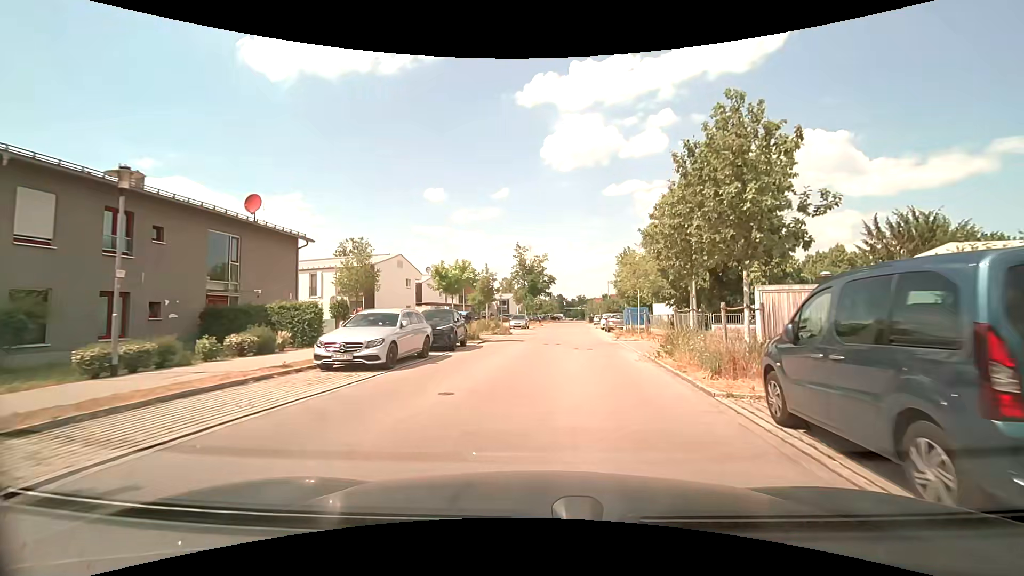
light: Day
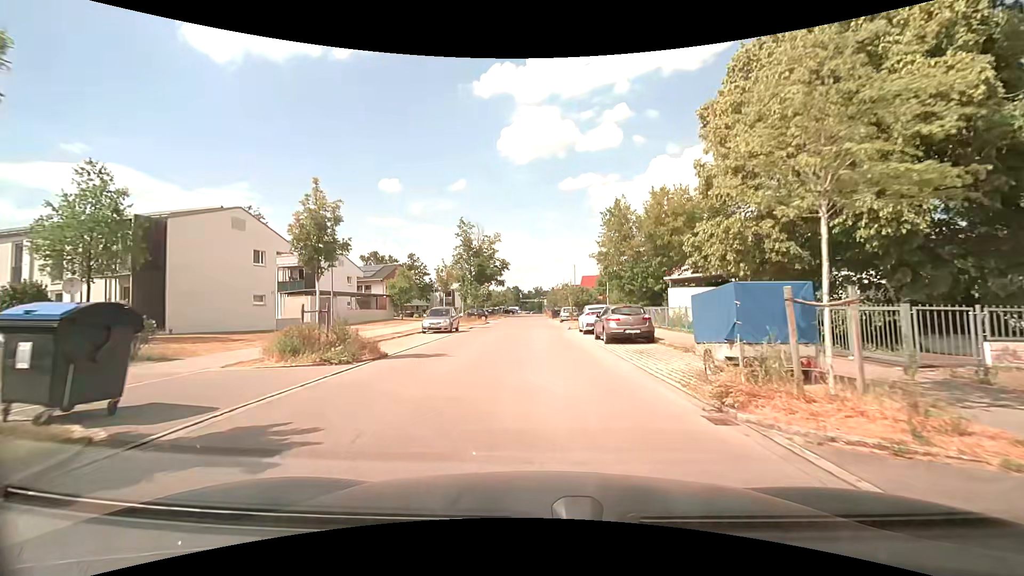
(+1.2, +20.7) m; +5°
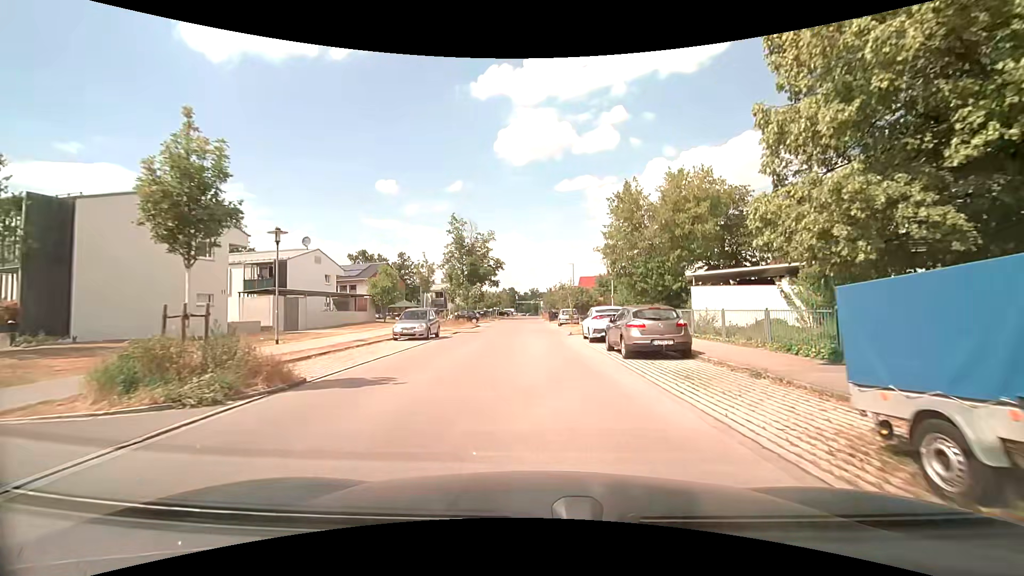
(0.0, +4.8) m; 0°
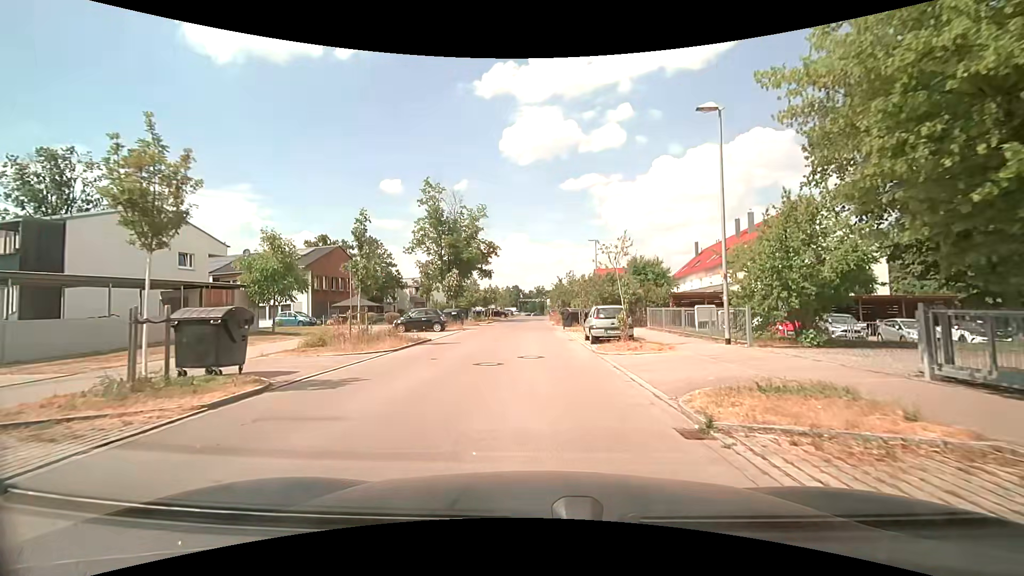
(+0.3, +21.7) m; 0°
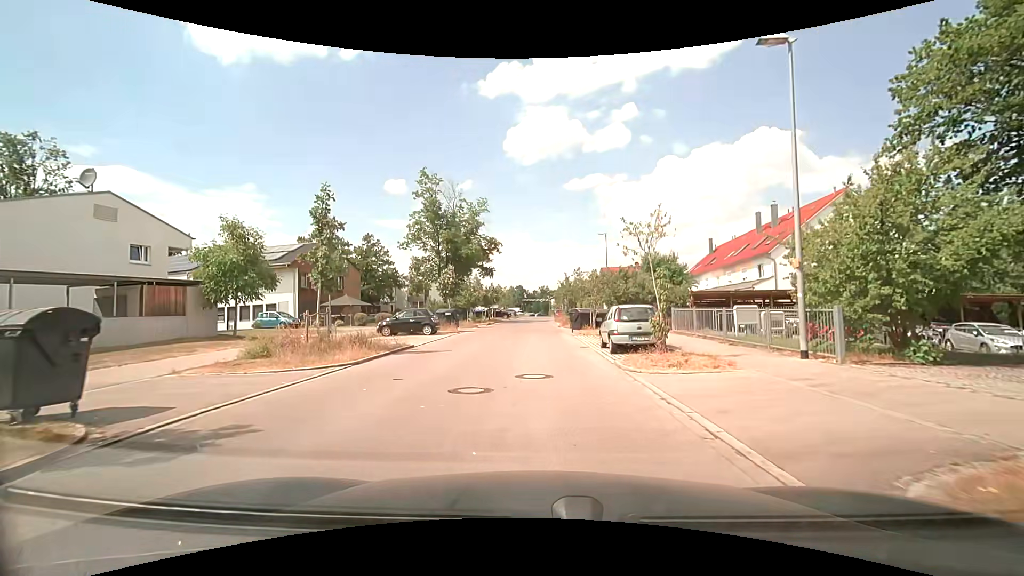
(0.0, +4.1) m; -1°
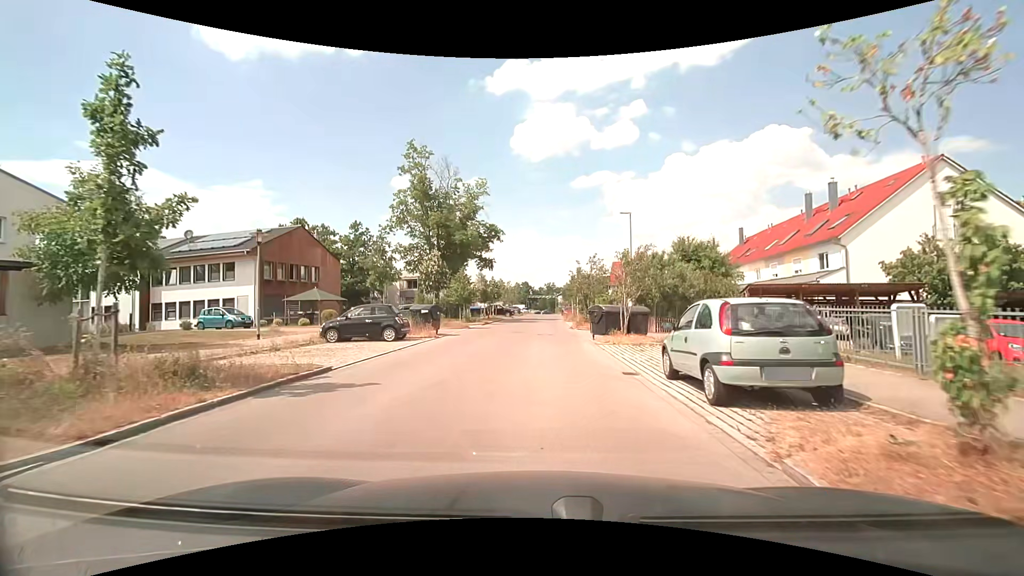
(0.0, +8.2) m; -1°
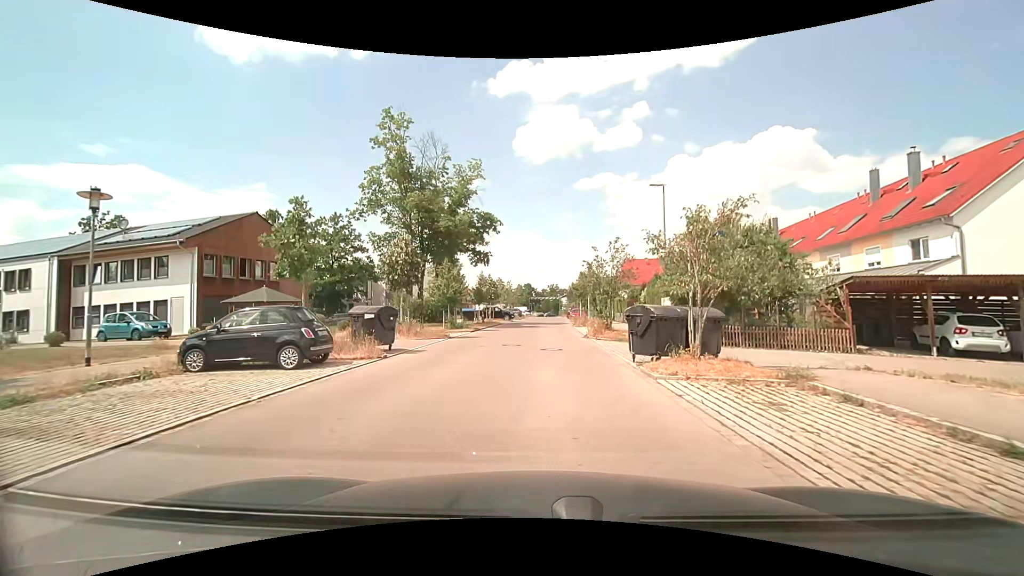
(0.0, +8.2) m; 0°
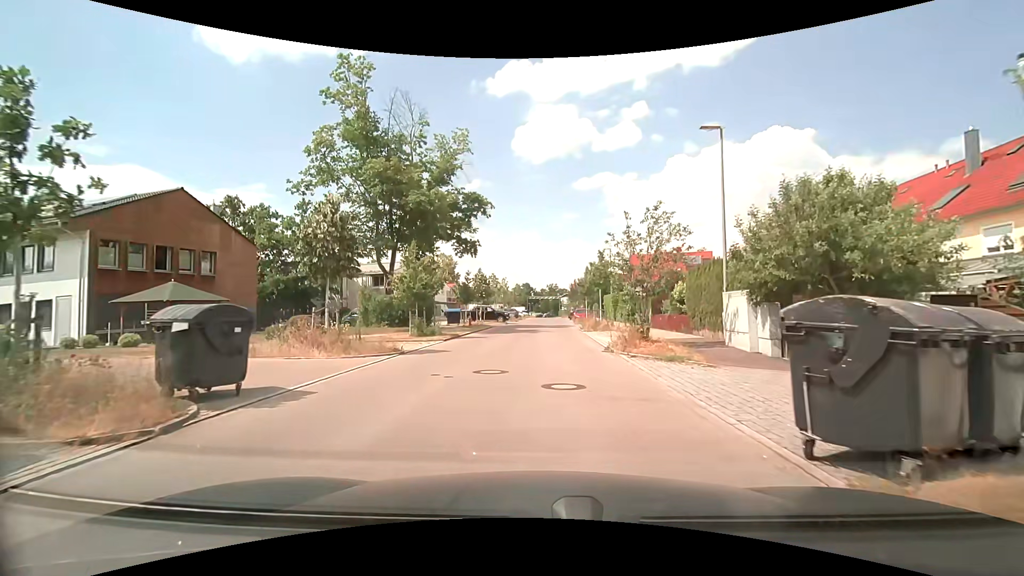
(0.0, +8.3) m; 0°
(0, +10) (0, +20) (+1, +30) (+1, +40) (+2, +50) (+2, +60) (+3, +70) (+3, +80) (+3, +90) (+3, +100) m
